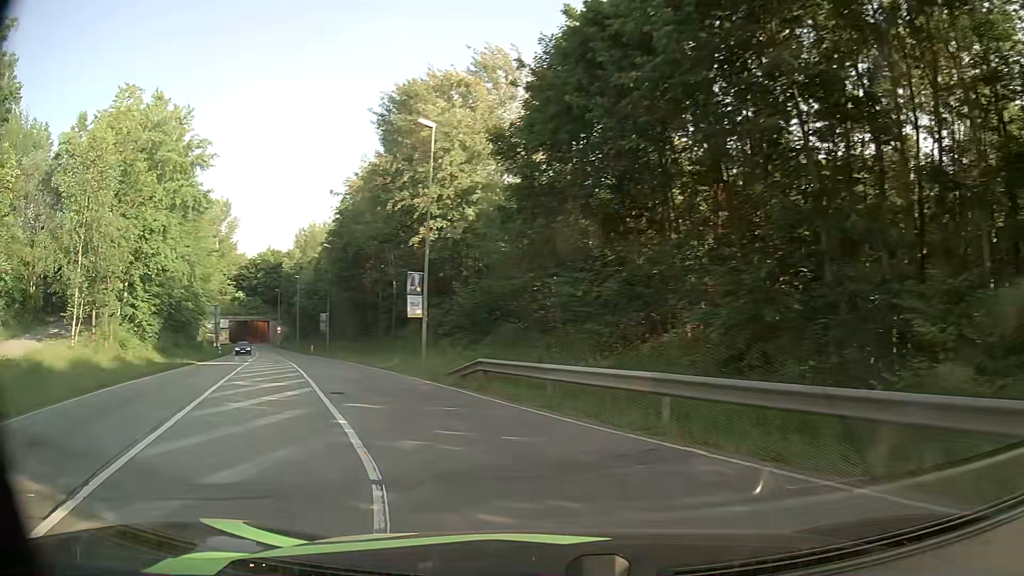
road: secondary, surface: asphalt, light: Day
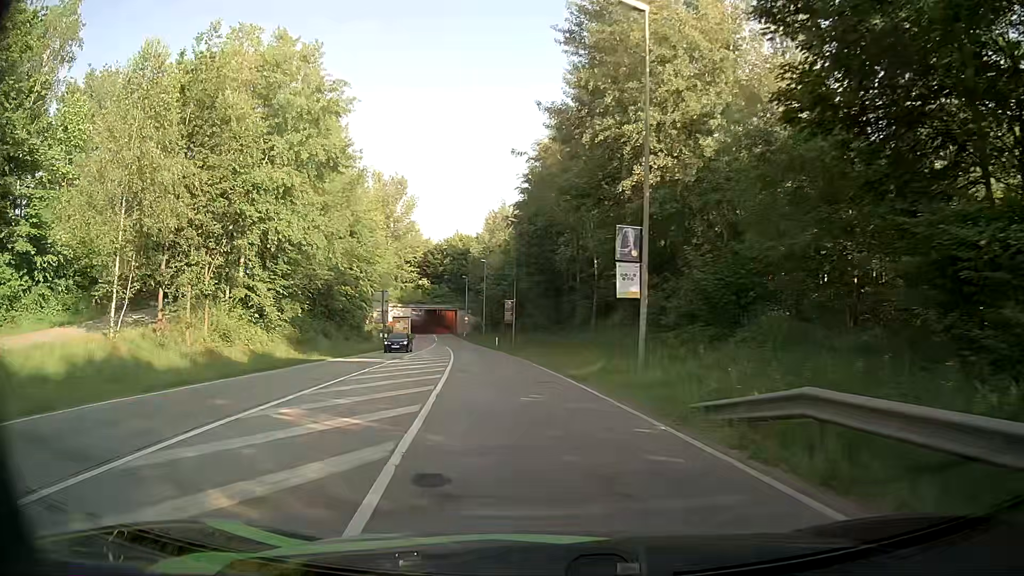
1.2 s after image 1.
(-1.9, +10.6) m; -17°
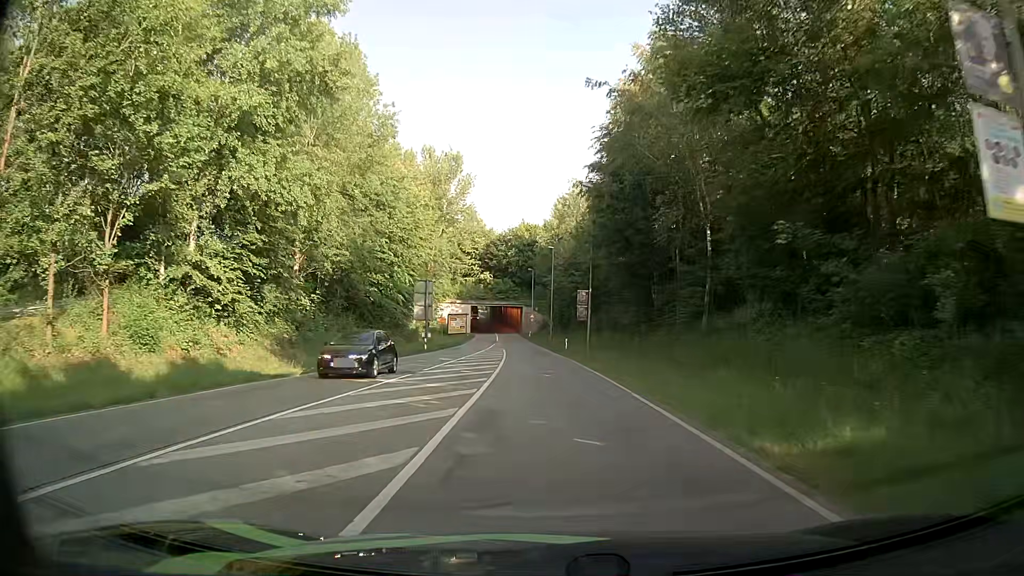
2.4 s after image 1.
(-0.9, +13.1) m; -6°
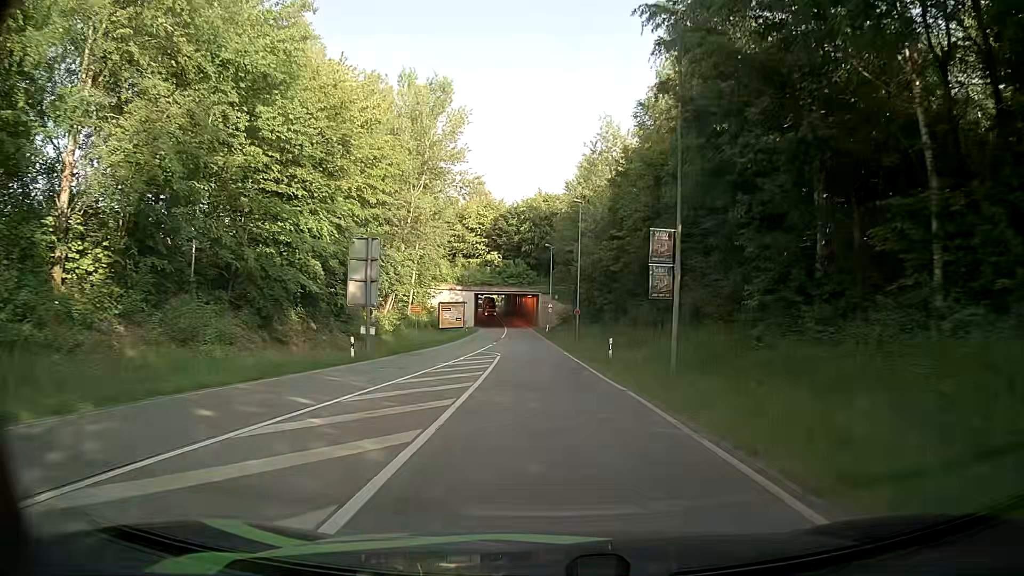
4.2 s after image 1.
(-0.3, +23.4) m; -2°
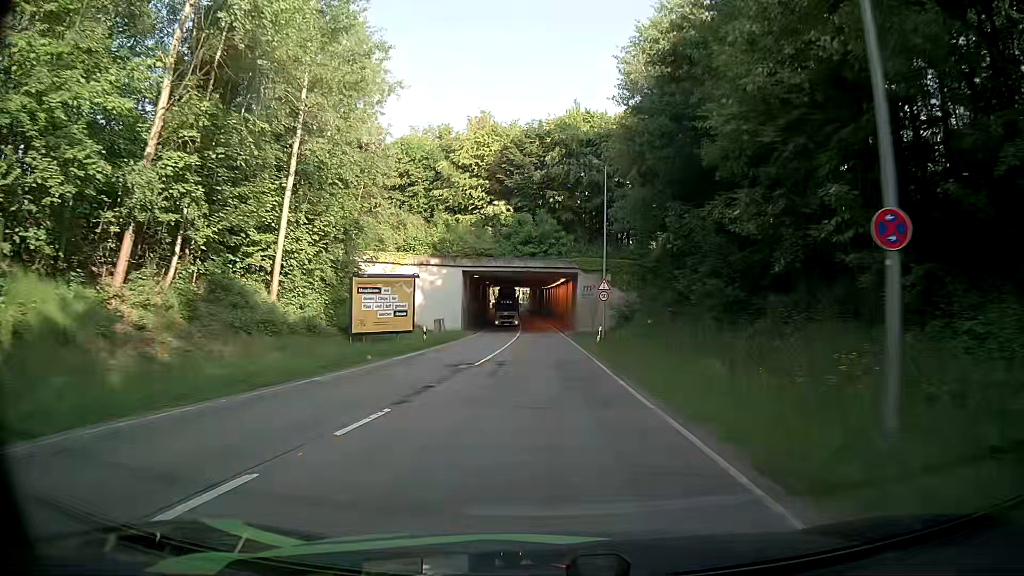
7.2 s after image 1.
(-0.9, +41.4) m; -3°
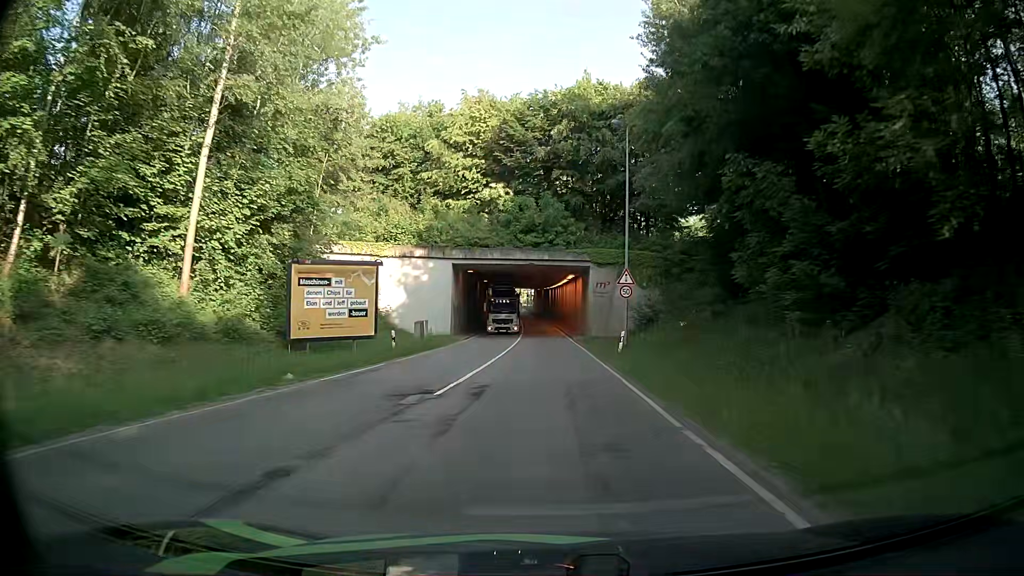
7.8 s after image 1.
(-0.1, +8.4) m; 0°
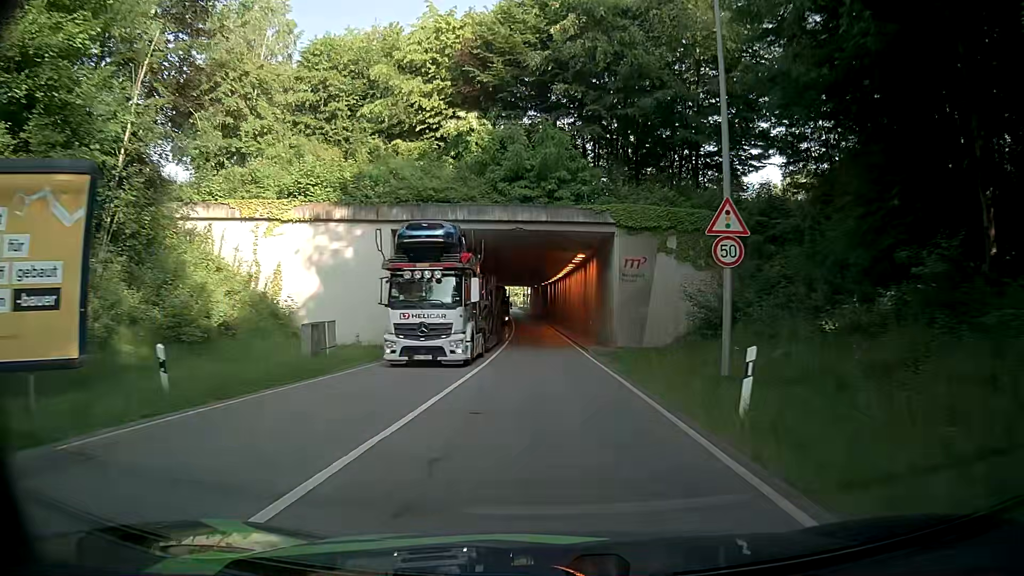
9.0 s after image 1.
(-0.1, +17.3) m; -1°
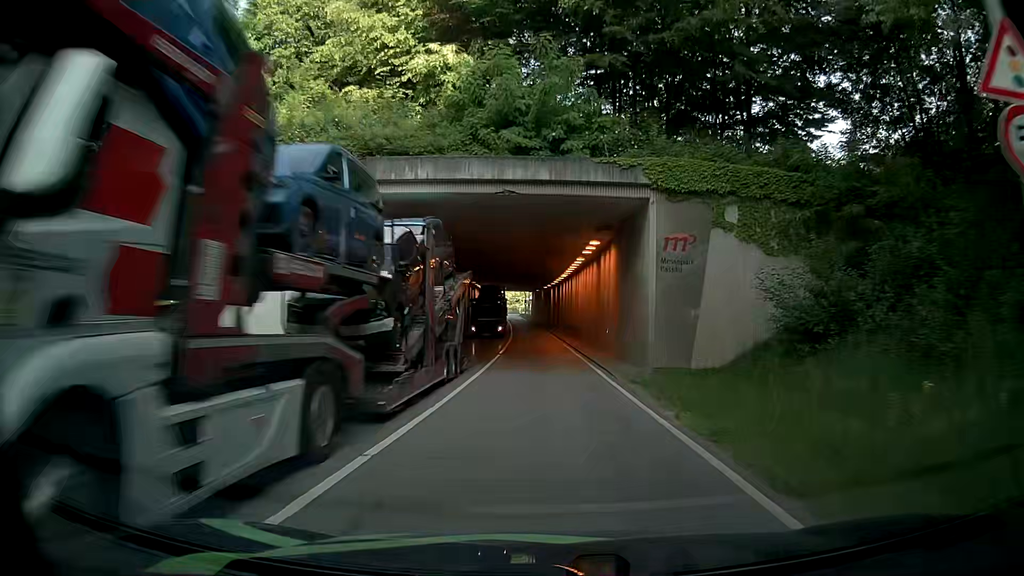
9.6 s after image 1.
(+0.1, +8.9) m; +1°
